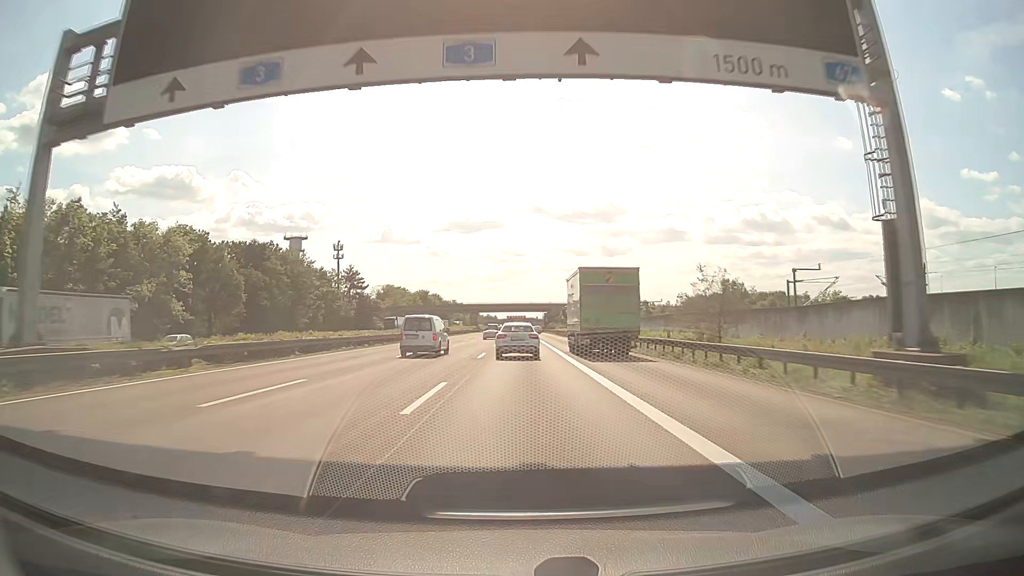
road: motorway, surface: asphalt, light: Day
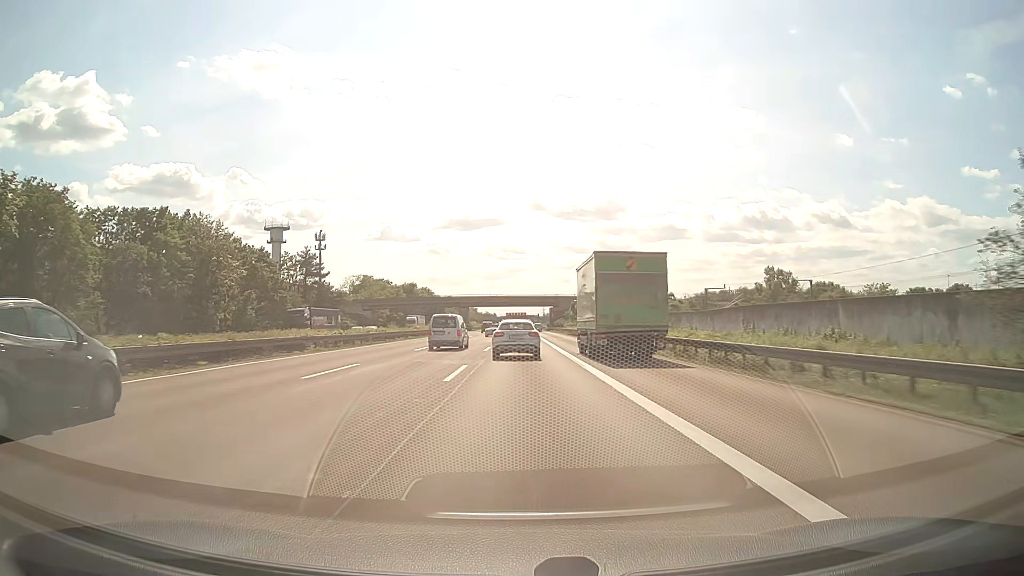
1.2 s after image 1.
(0.0, +30.4) m; 0°
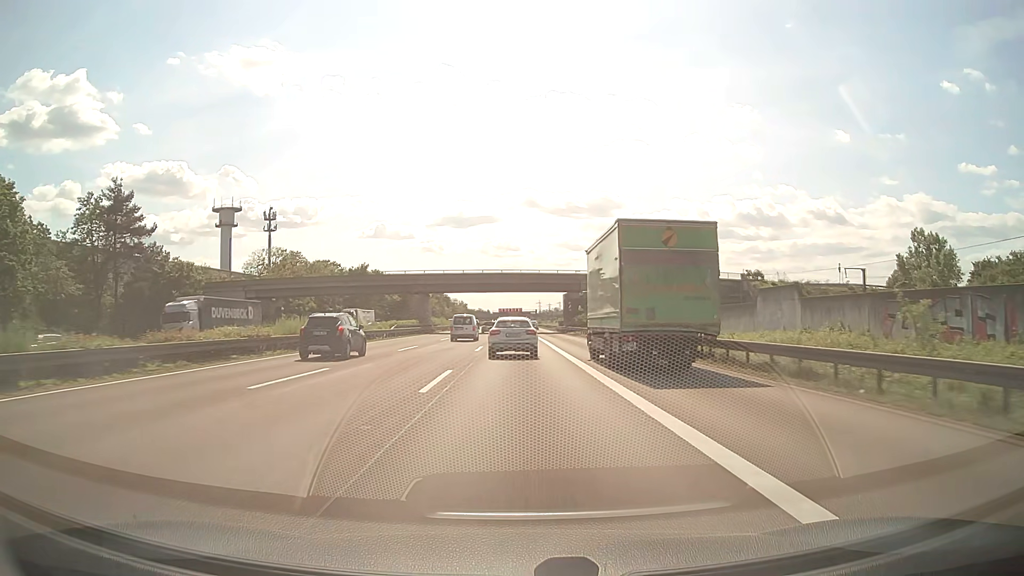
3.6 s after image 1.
(0.0, +56.7) m; 0°
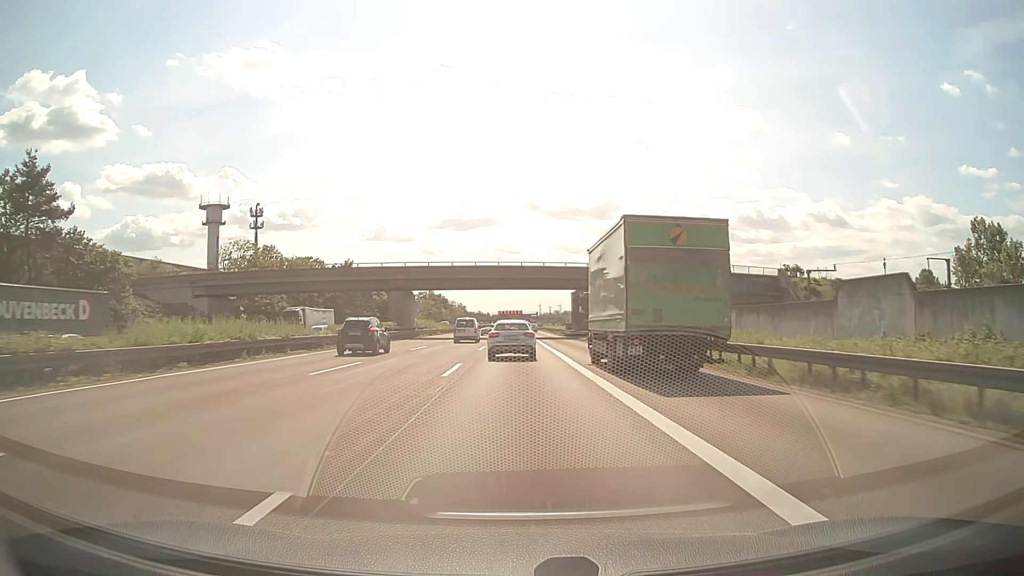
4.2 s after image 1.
(0.0, +13.4) m; 0°
(0, +10) (0, +20) (0, +30) (0, +40) (0, +50) (0, +60) (0, +70) (0, +80) (-1, +90) (-1, +100) m
